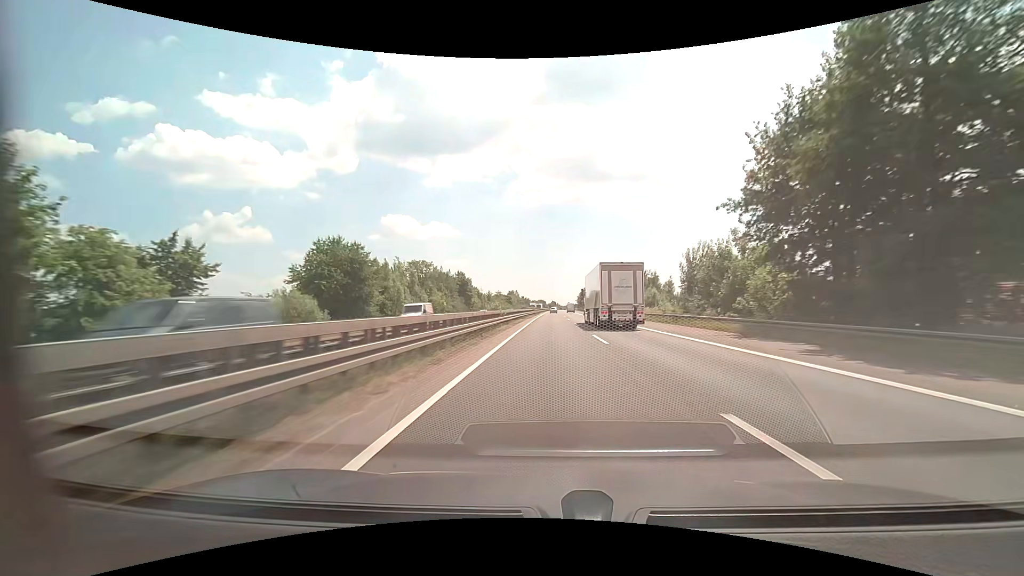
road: motorway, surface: asphalt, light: Day
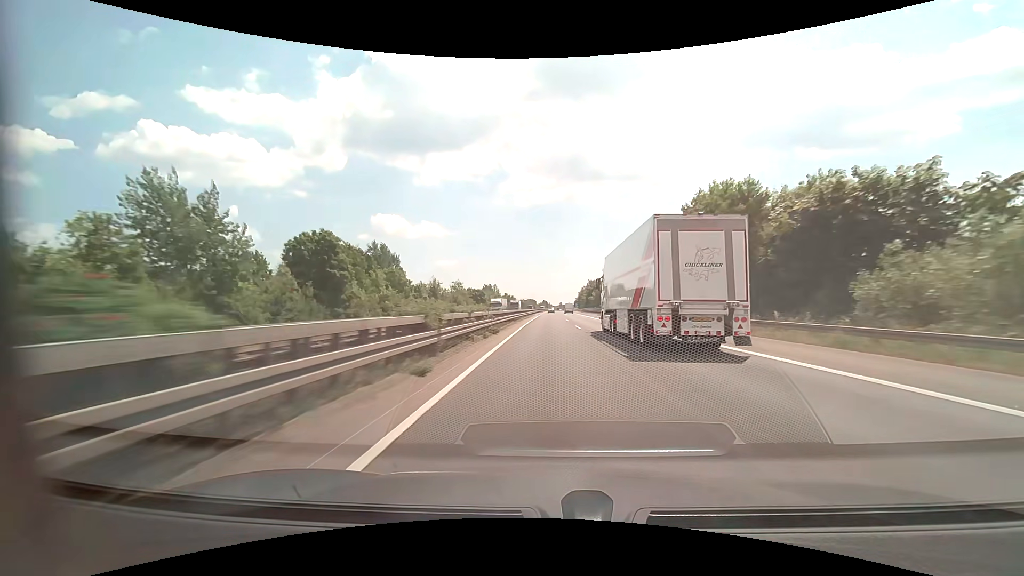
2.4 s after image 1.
(+0.6, +77.1) m; +1°
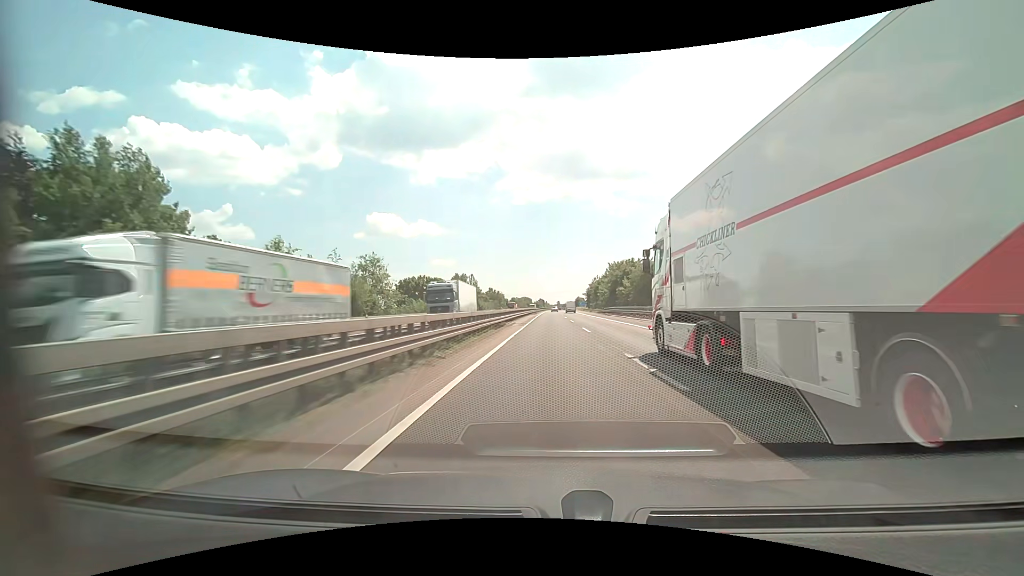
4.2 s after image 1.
(+0.1, +60.0) m; 0°
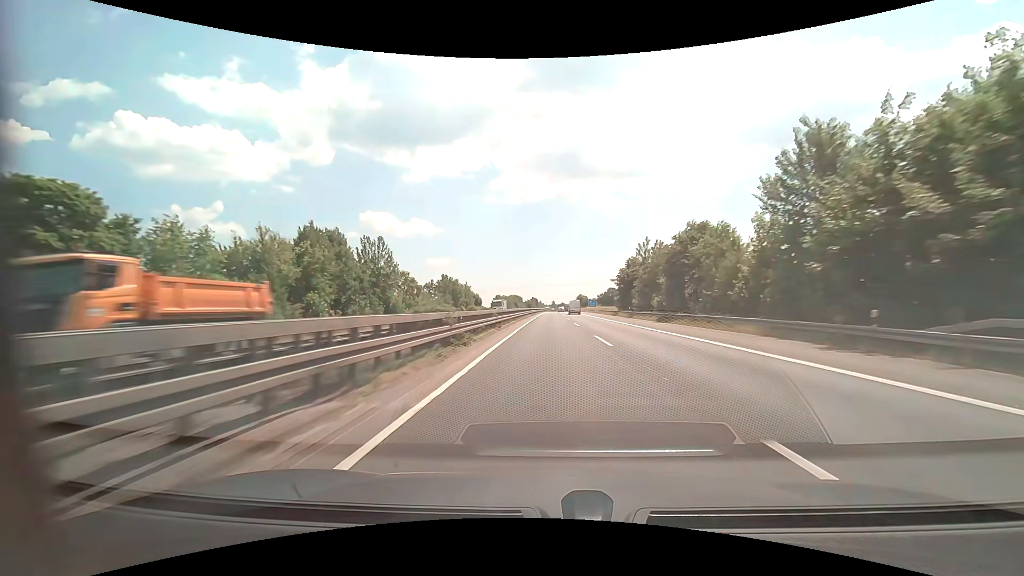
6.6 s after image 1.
(+0.6, +81.1) m; +1°
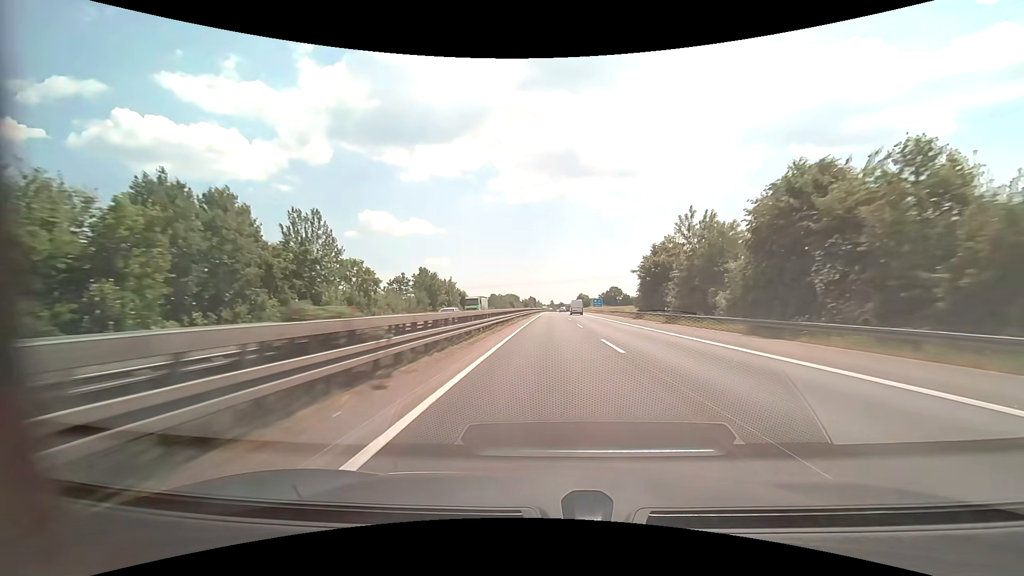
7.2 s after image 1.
(0.0, +20.4) m; 0°
(0, +10) (0, +20) (0, +30) (0, +40) (0, +50) (+1, +60) (+1, +70) (+1, +80) (+1, +90) (+1, +100) m
